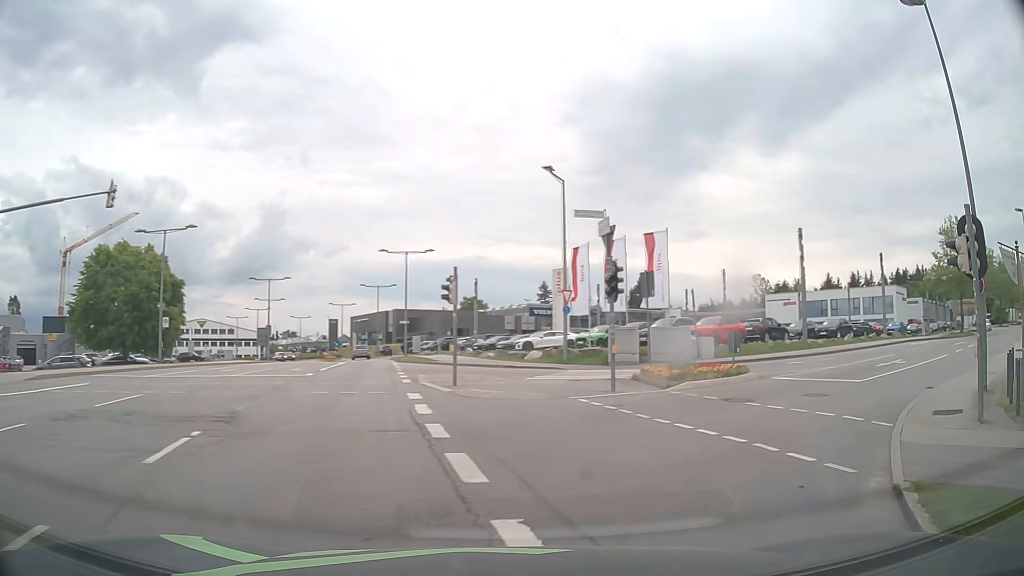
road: secondary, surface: asphalt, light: Day
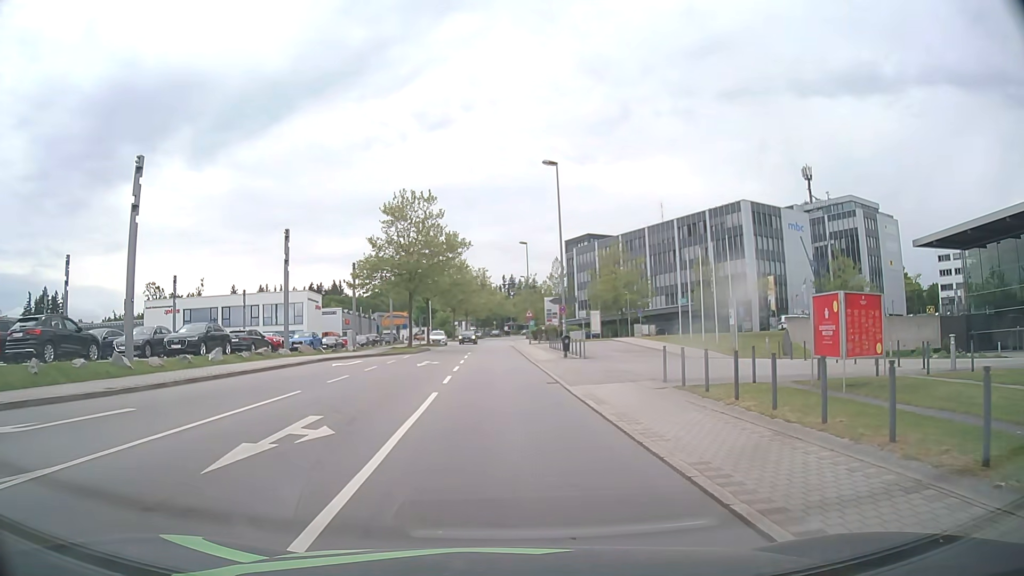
(+10.5, +17.8) m; +52°
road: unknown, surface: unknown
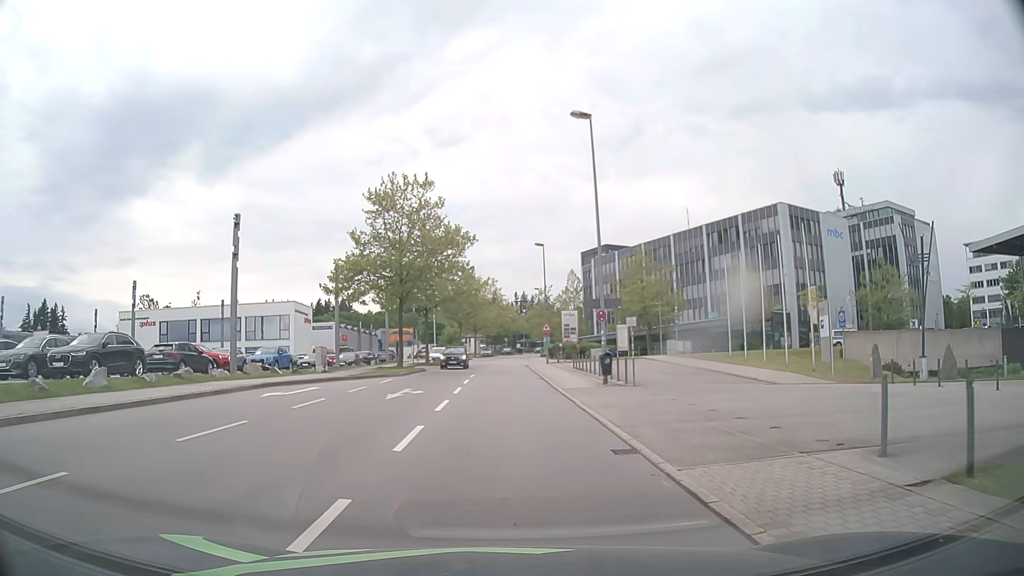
(-0.1, +10.1) m; -1°
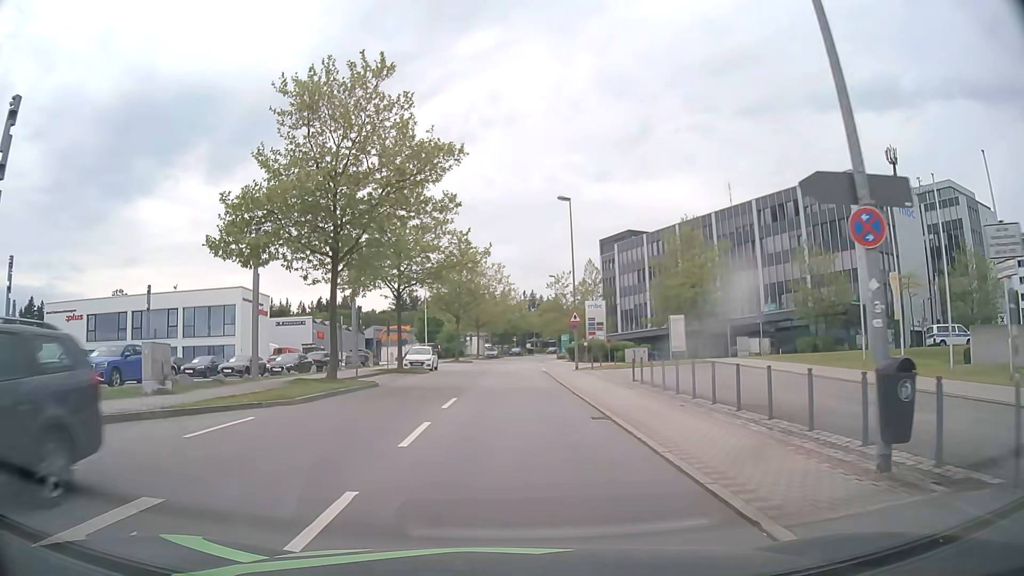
(-0.2, +18.2) m; -1°
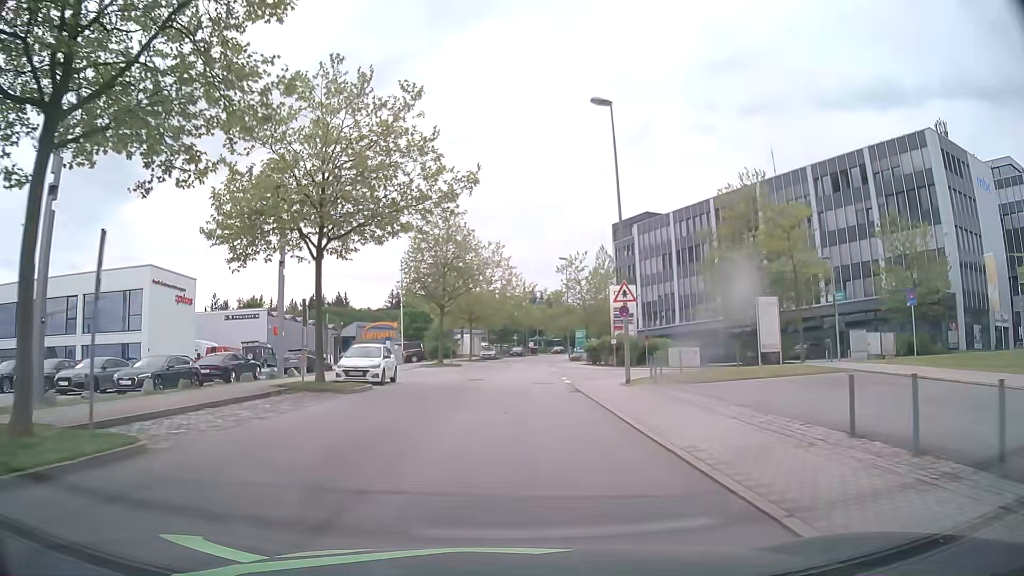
(-0.1, +16.5) m; 0°
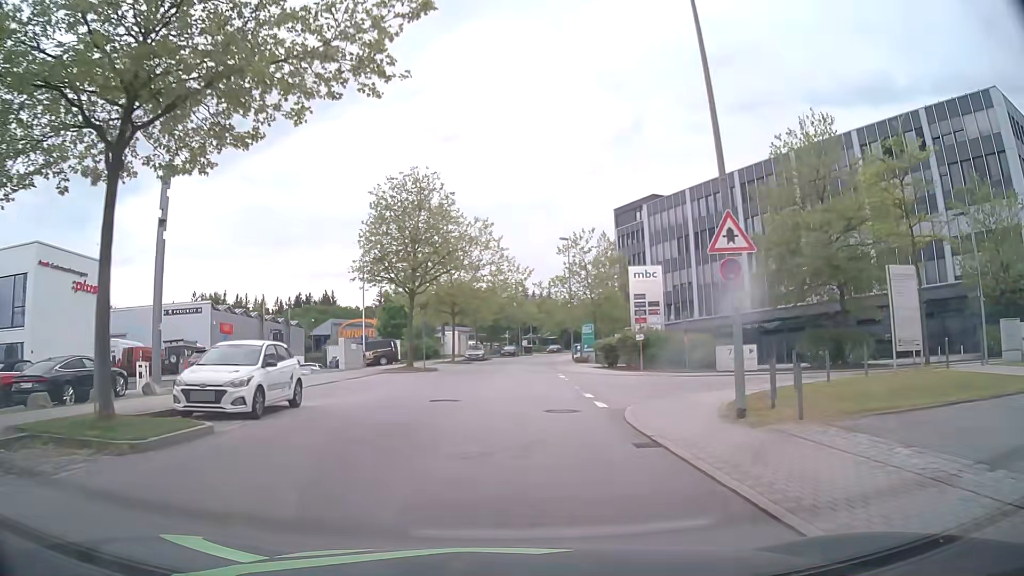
(+0.1, +11.8) m; 0°
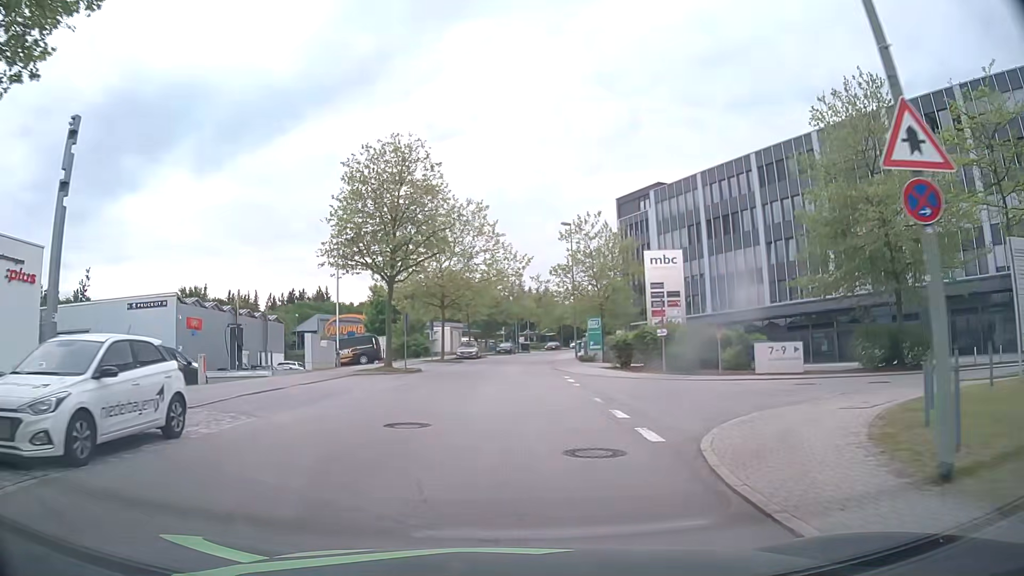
(0.0, +5.7) m; +1°
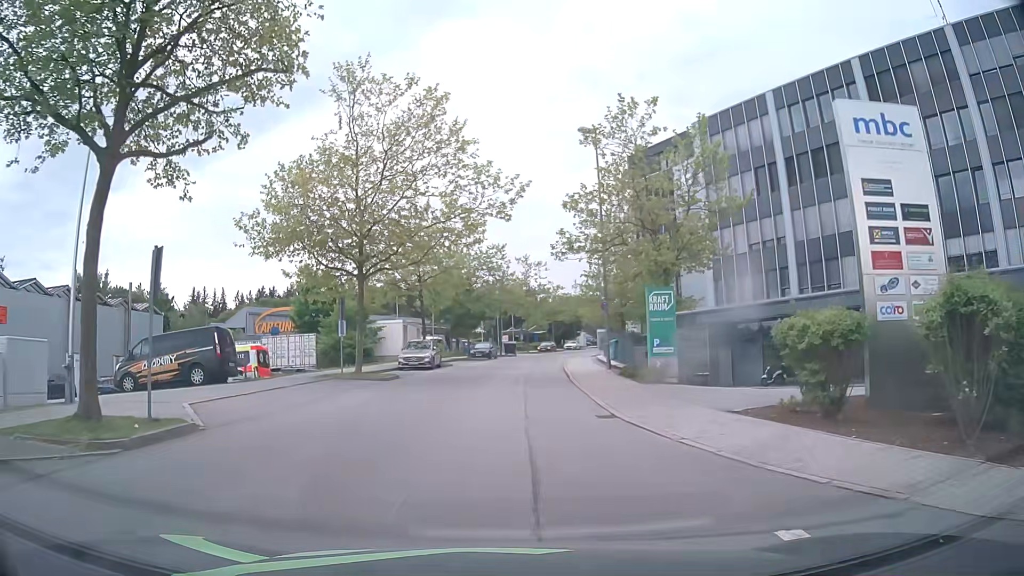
(+0.2, +22.8) m; +2°
